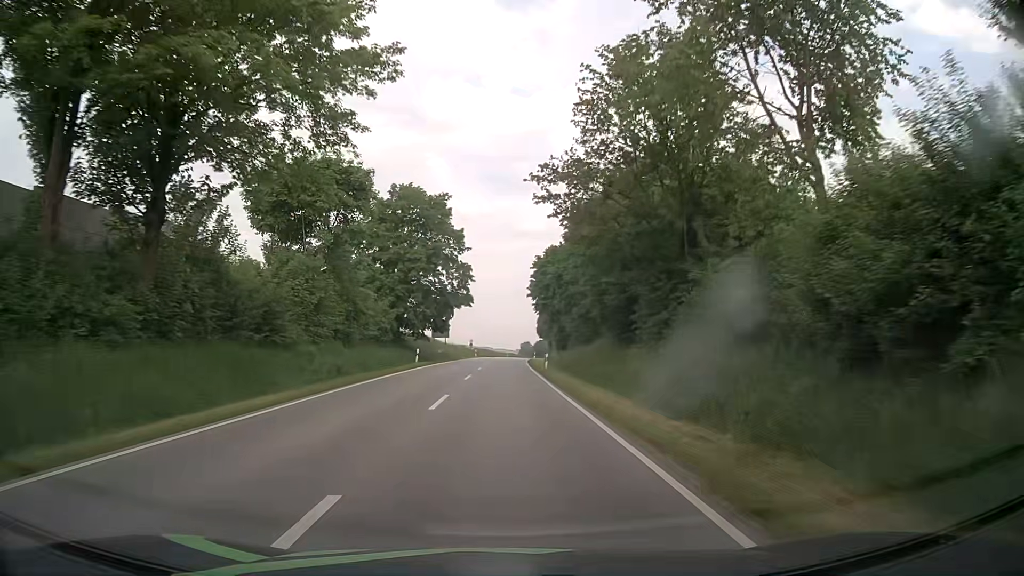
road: secondary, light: Day
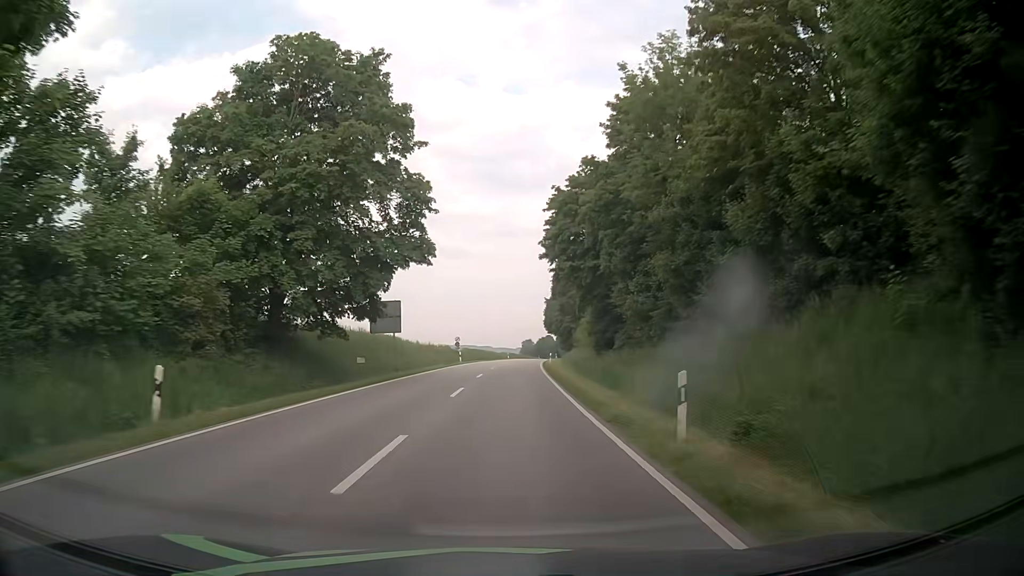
(-0.2, +31.9) m; -1°
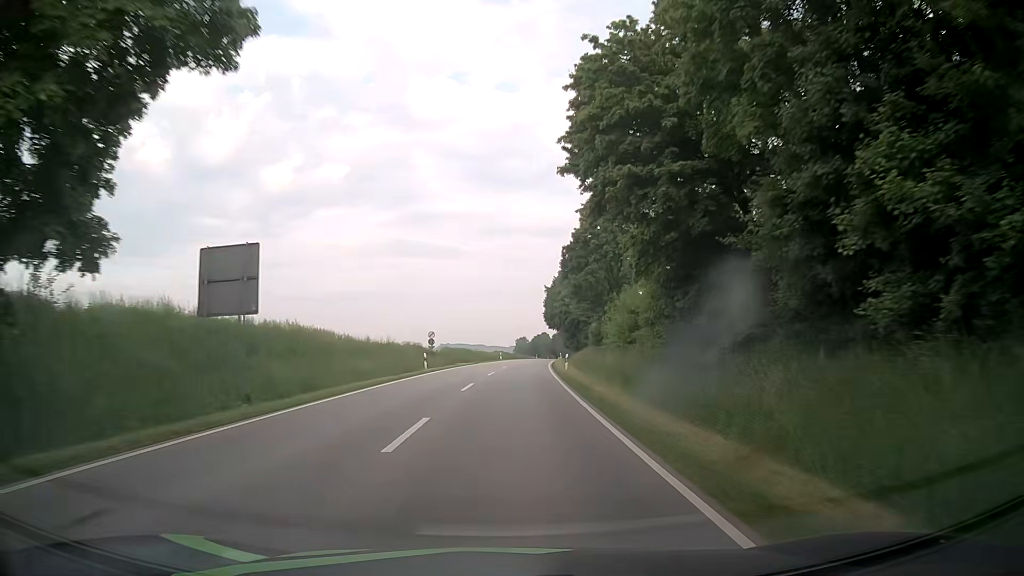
(+0.2, +21.7) m; +1°
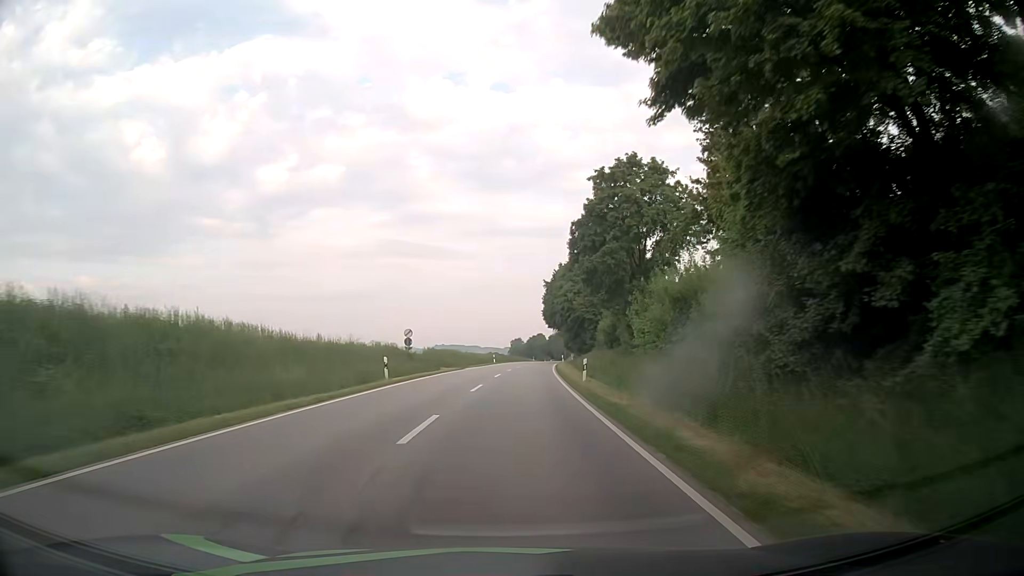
(+0.1, +11.2) m; +1°
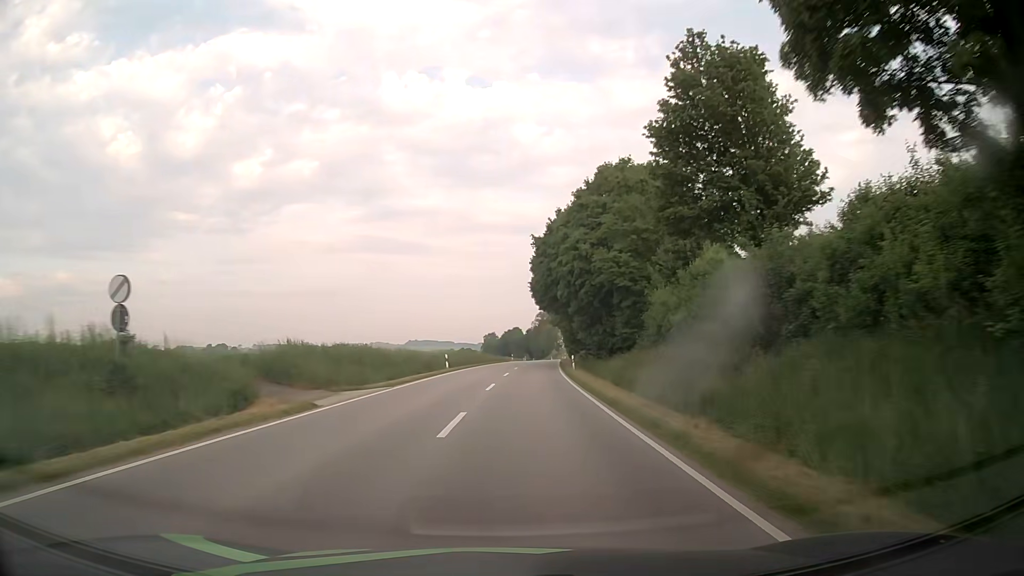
(+0.6, +35.5) m; +2°
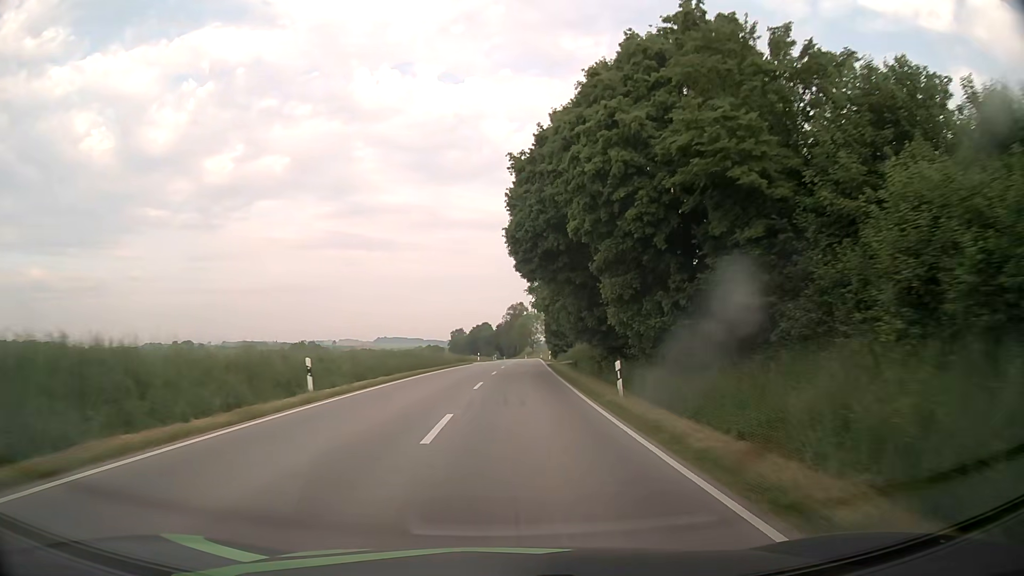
(+0.6, +25.2) m; +2°
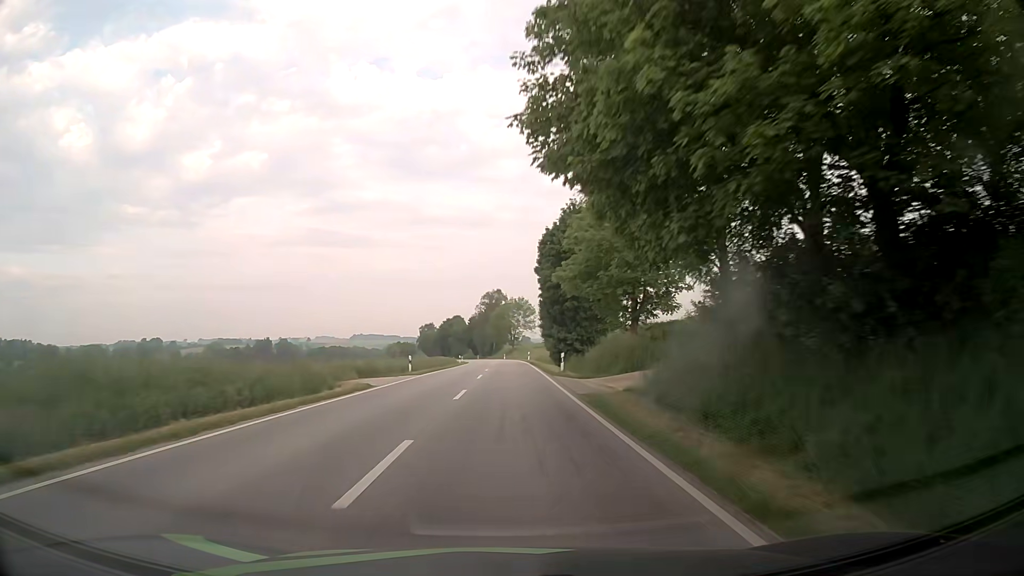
(+0.9, +39.9) m; +2°
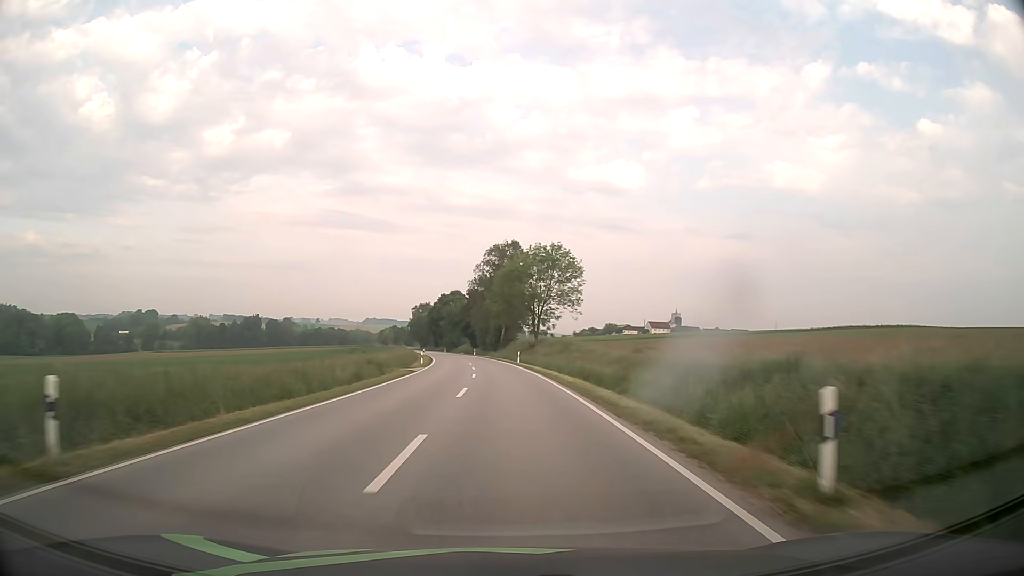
(-0.1, +71.9) m; -1°
(0, +10) (0, +20) (0, +30) (-1, +40) (-1, +50) (-2, +60) (-3, +70) (-4, +80) (-5, +90) (-6, +100) m
